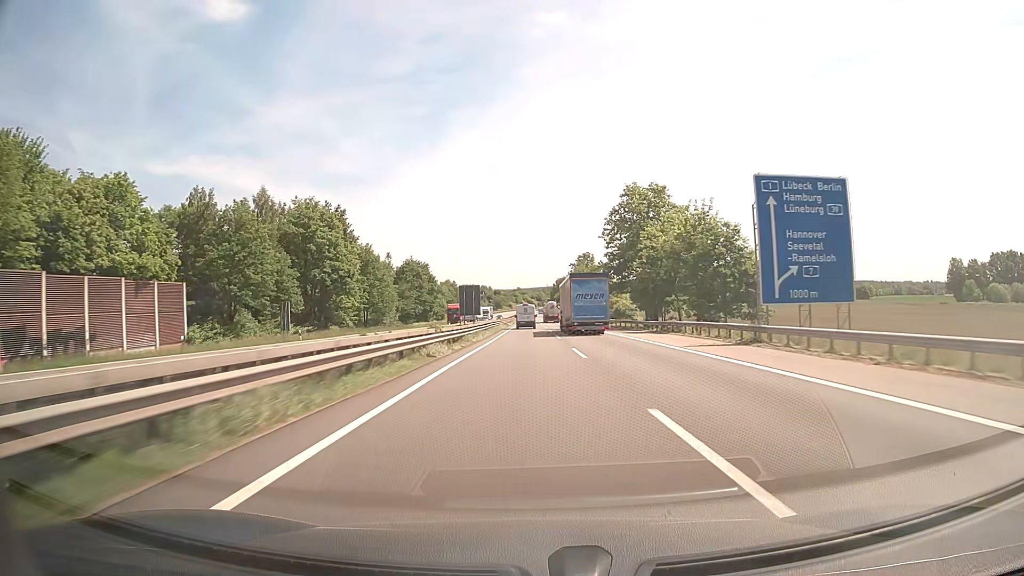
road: motorway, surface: asphalt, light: Day
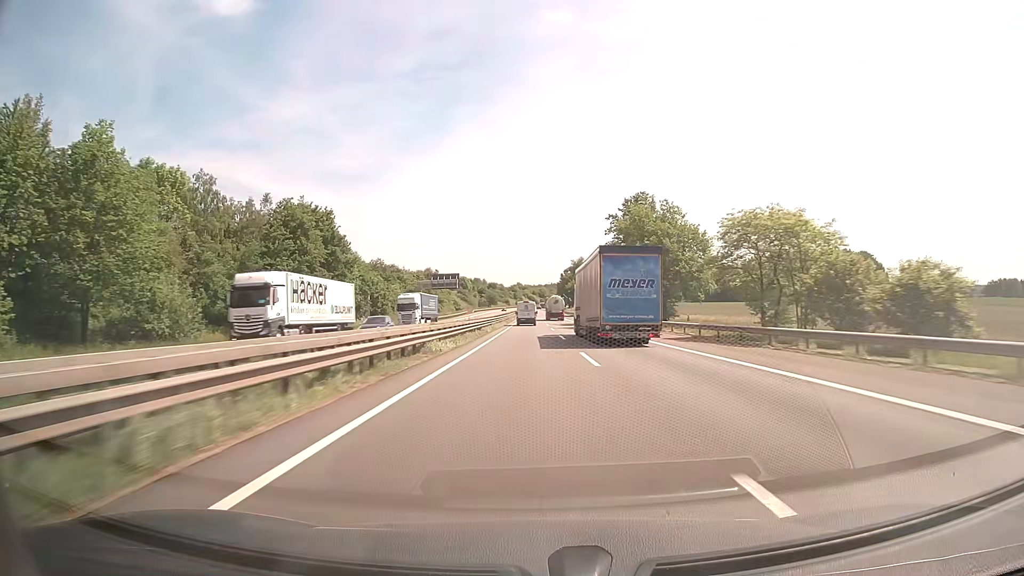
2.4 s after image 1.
(-0.3, +75.9) m; 0°
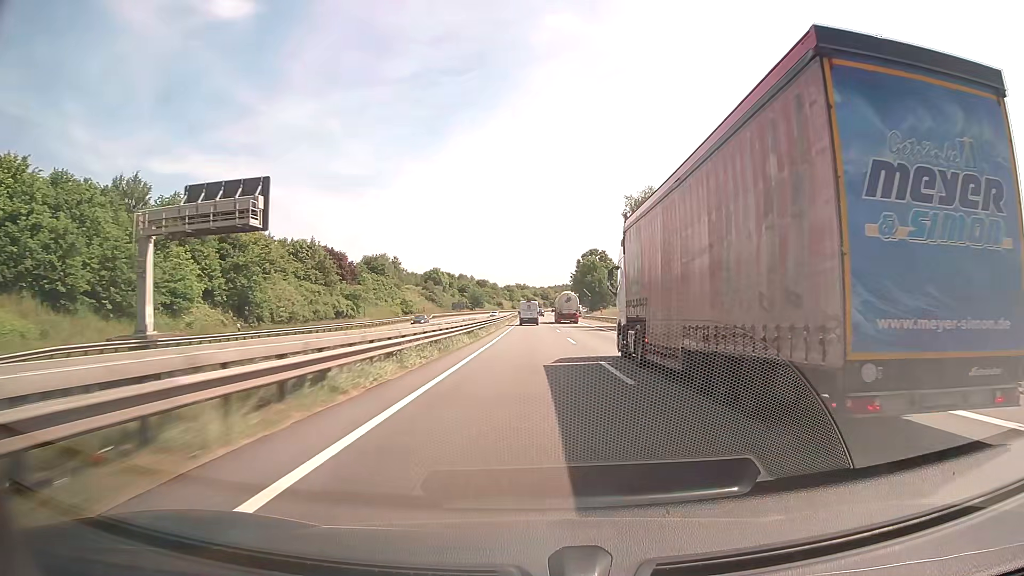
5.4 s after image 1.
(-0.7, +94.7) m; 0°
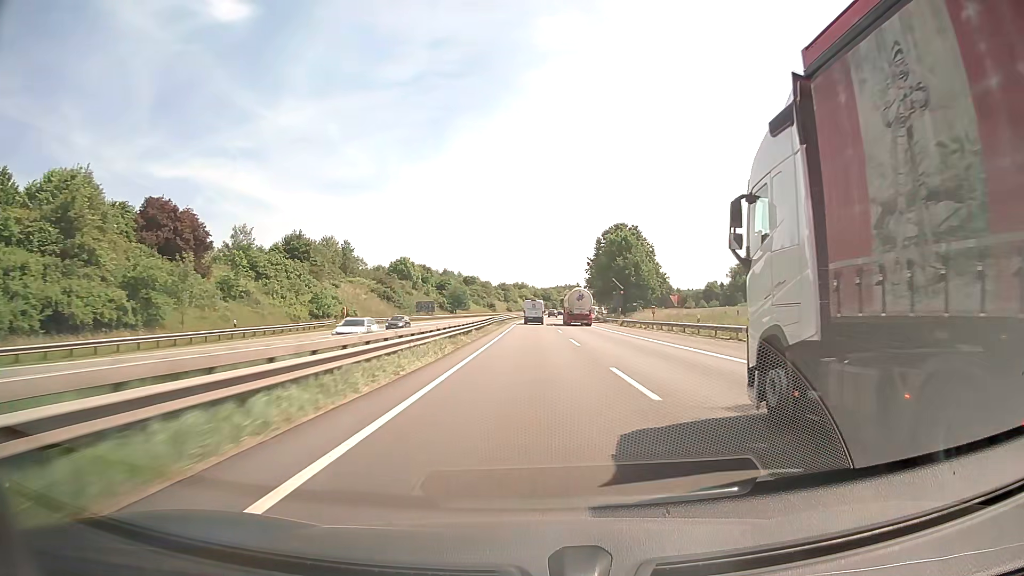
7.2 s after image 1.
(+0.1, +56.6) m; 0°
